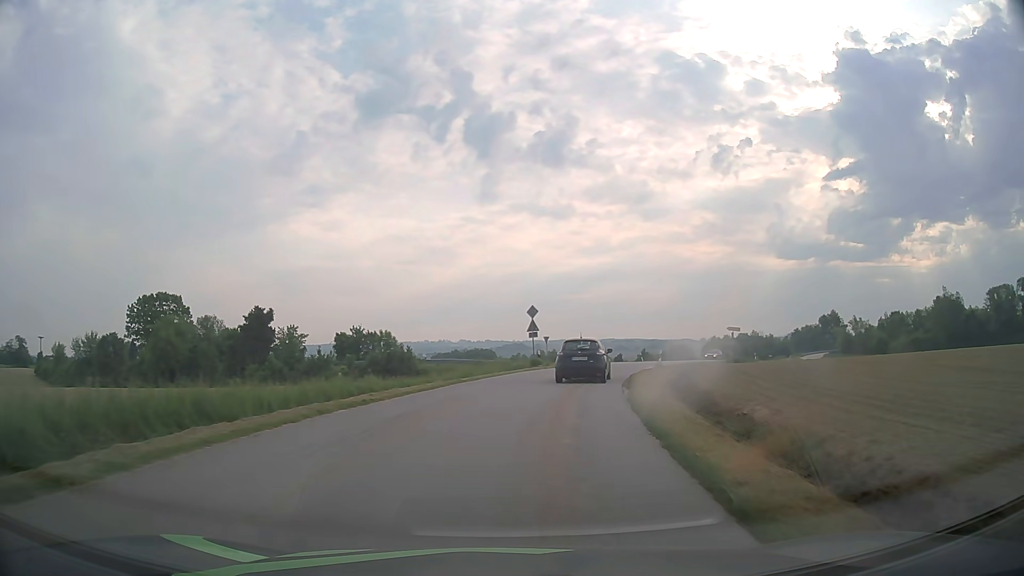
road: tertiary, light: Day
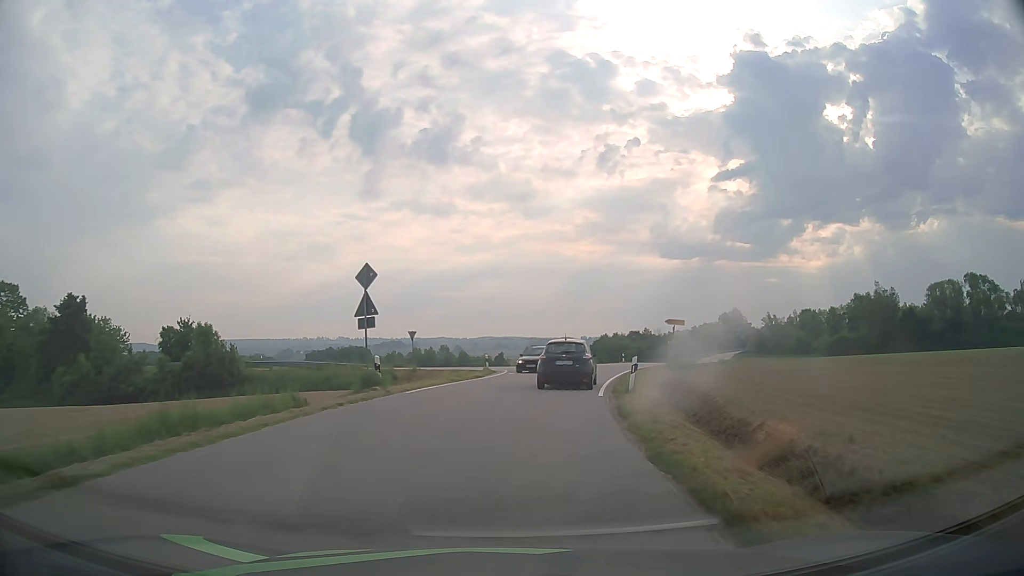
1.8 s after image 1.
(+1.8, +20.3) m; +10°
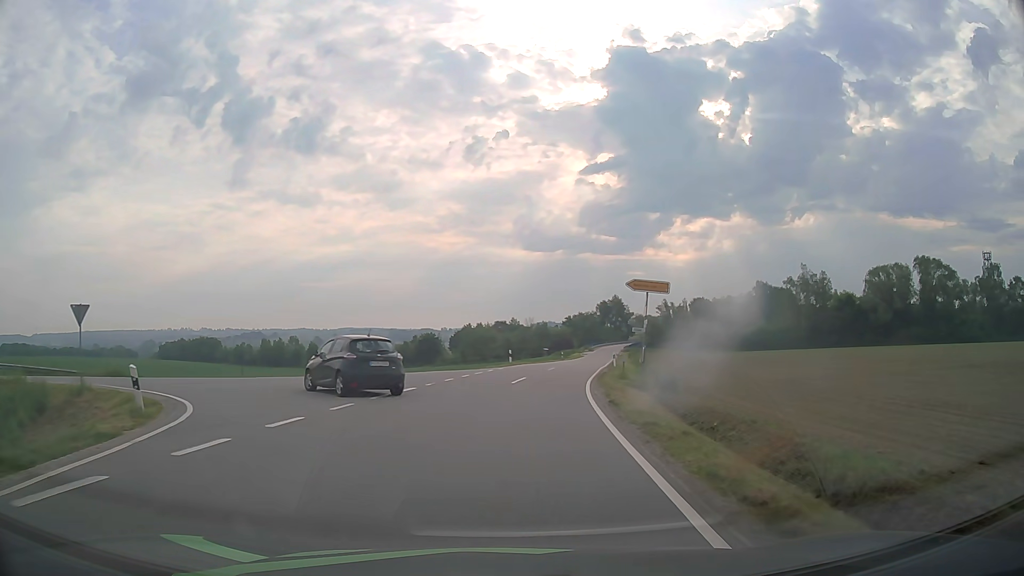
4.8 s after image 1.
(+2.8, +28.4) m; +12°
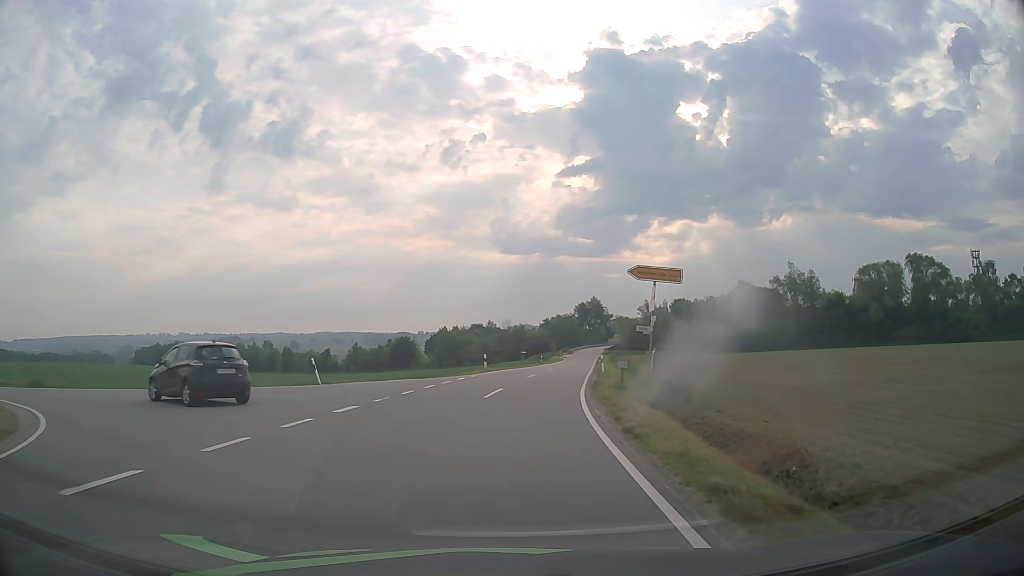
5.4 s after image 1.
(+0.1, +5.0) m; +2°
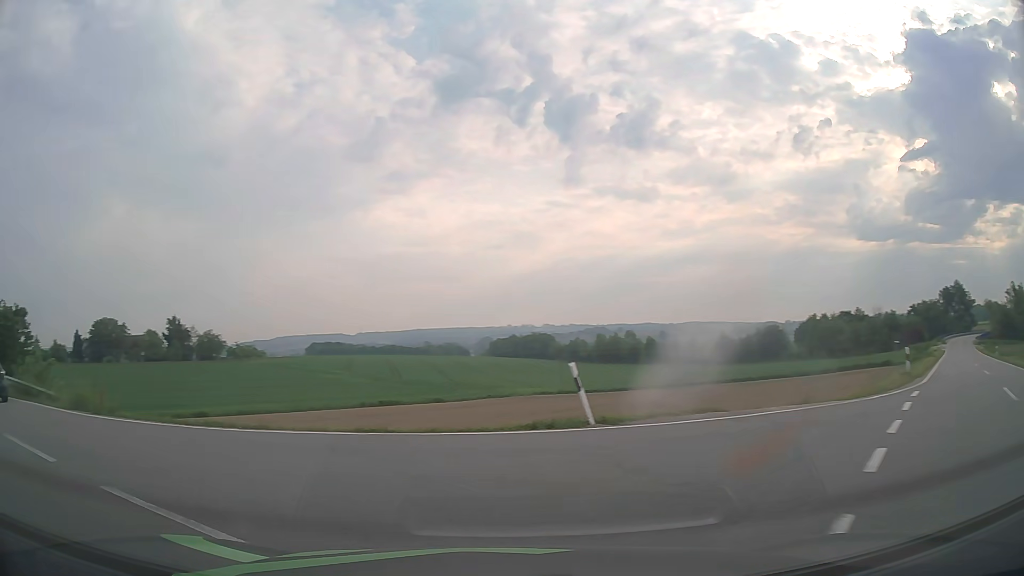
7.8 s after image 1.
(-1.8, +16.0) m; -31°
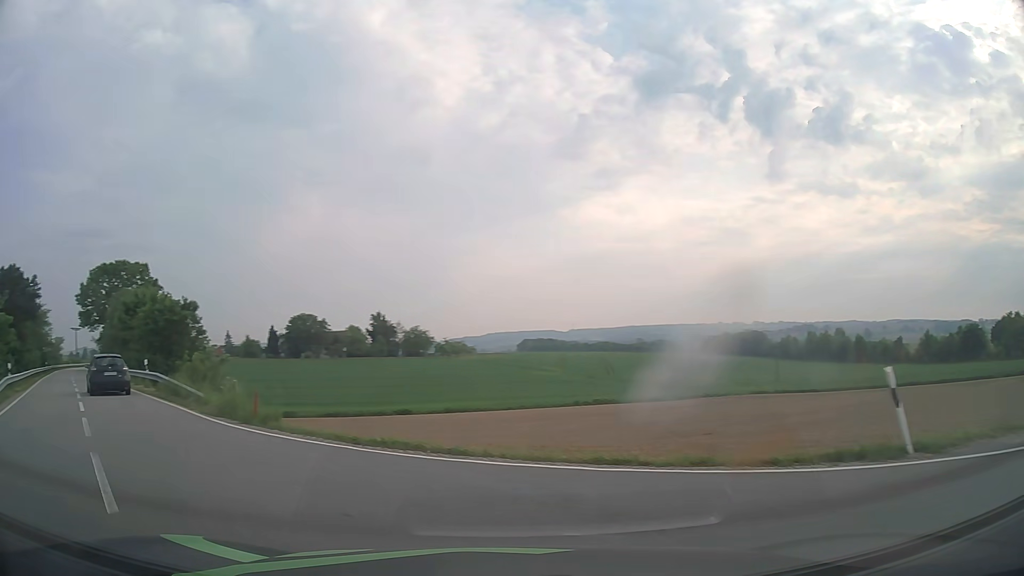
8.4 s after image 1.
(-0.5, +3.5) m; -19°
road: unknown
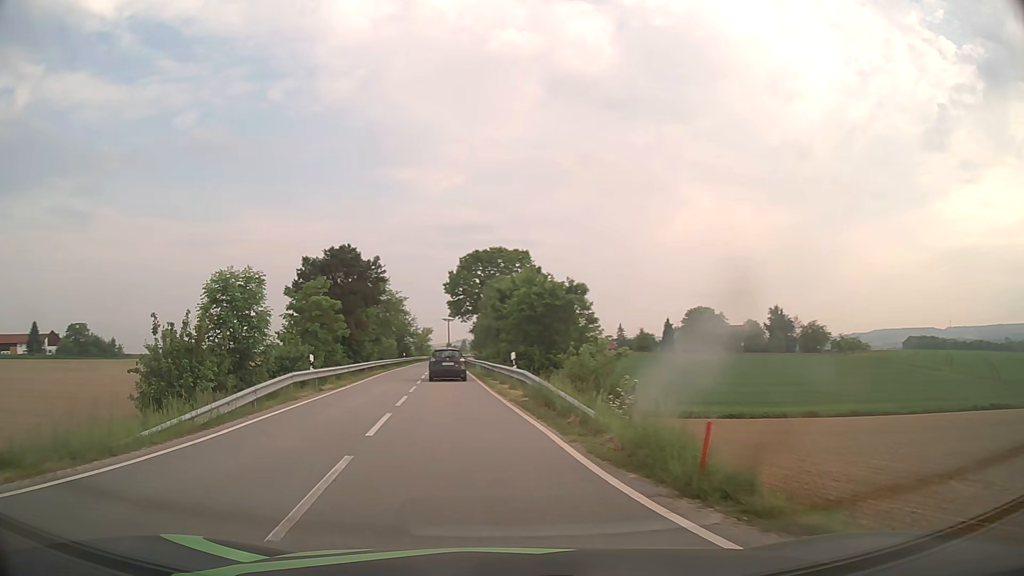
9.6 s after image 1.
(-2.4, +7.3) m; -34°
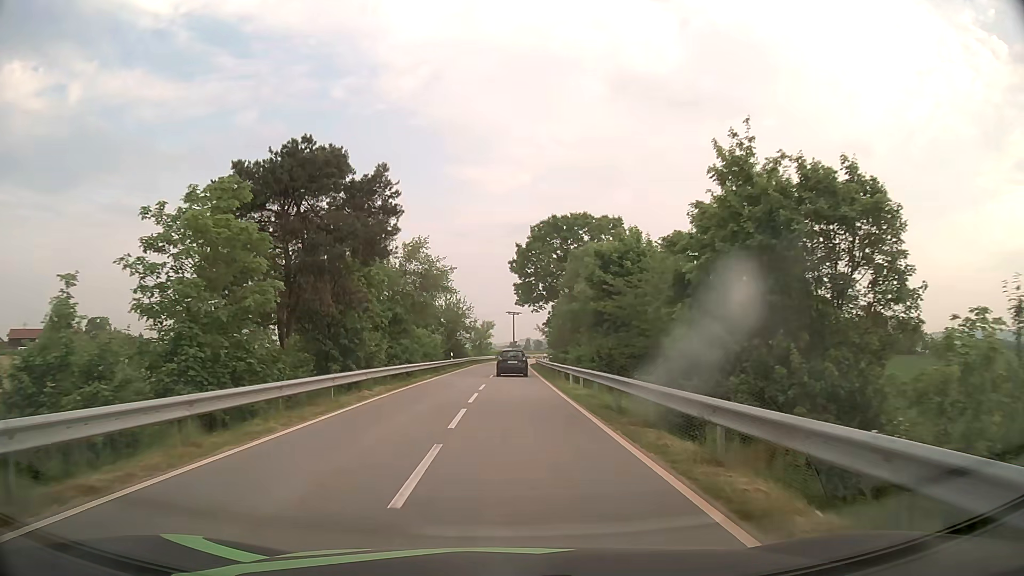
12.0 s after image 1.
(-2.0, +23.6) m; -5°
(0, +10) (0, +20) (0, +30) (0, +40) (0, +50) (0, +60) (+1, +70) (+1, +80) (+2, +90) (+4, +100) m
